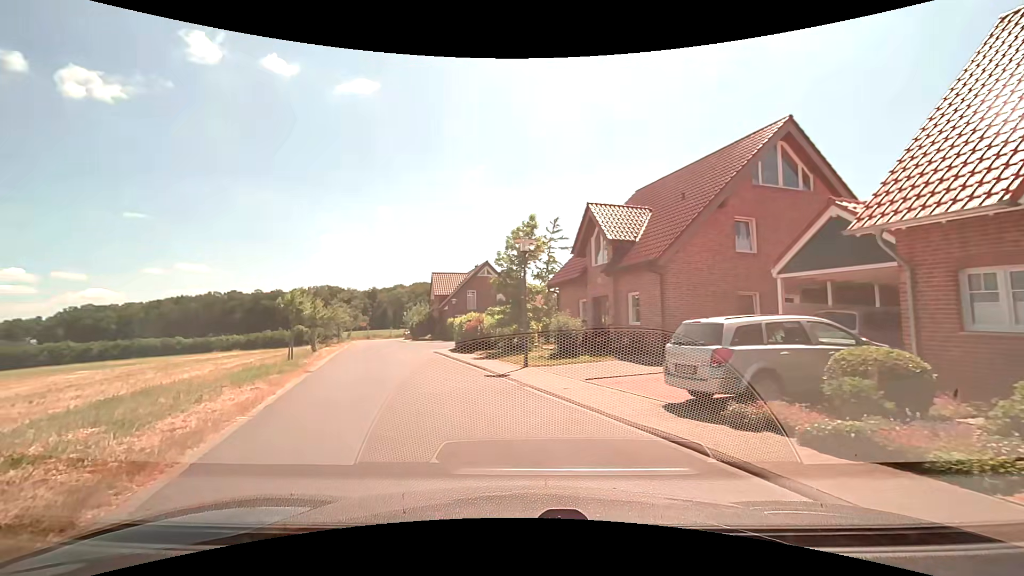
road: residential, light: Day
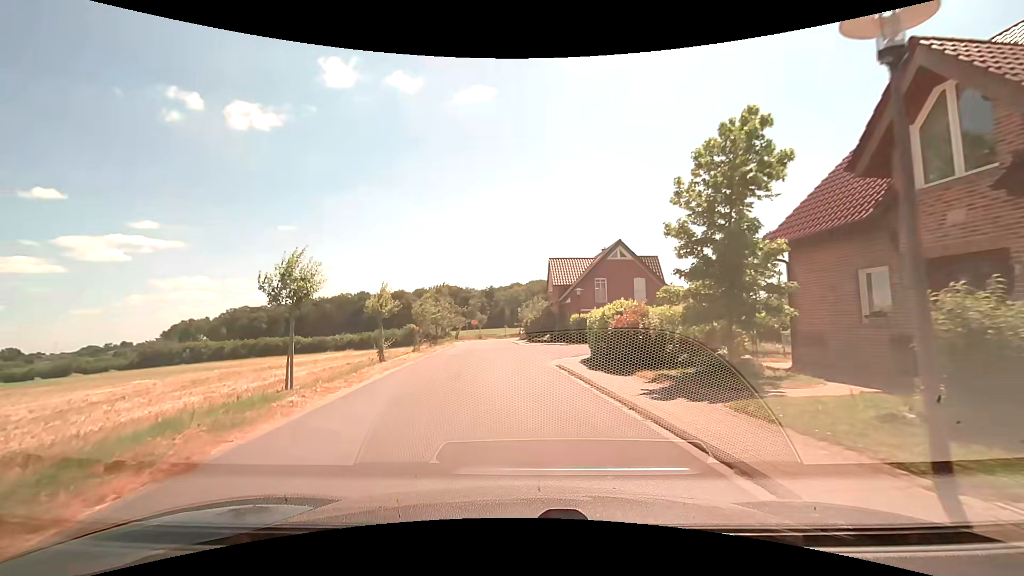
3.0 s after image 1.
(-2.4, +12.2) m; -16°
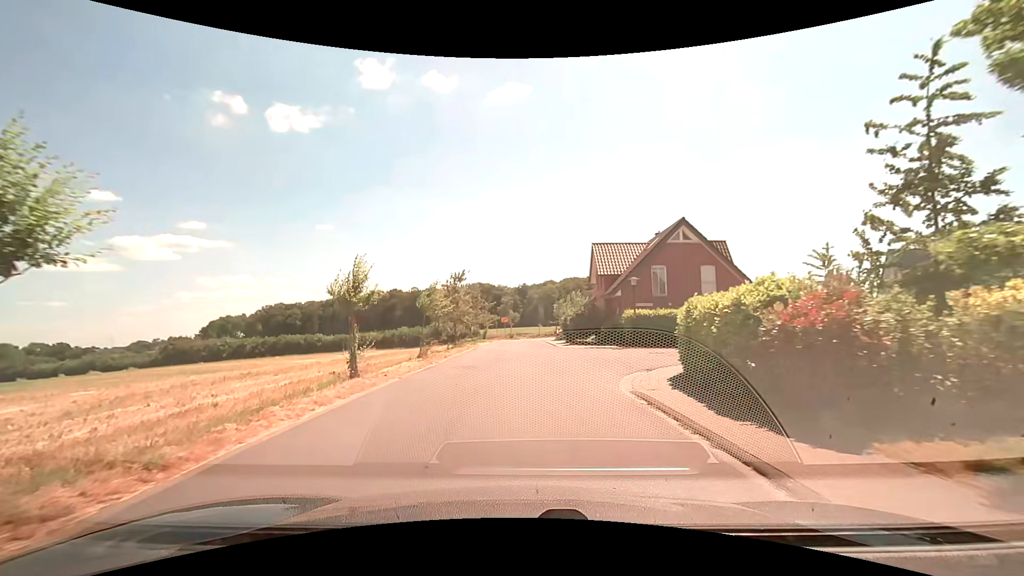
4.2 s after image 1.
(-0.3, +7.8) m; -4°
